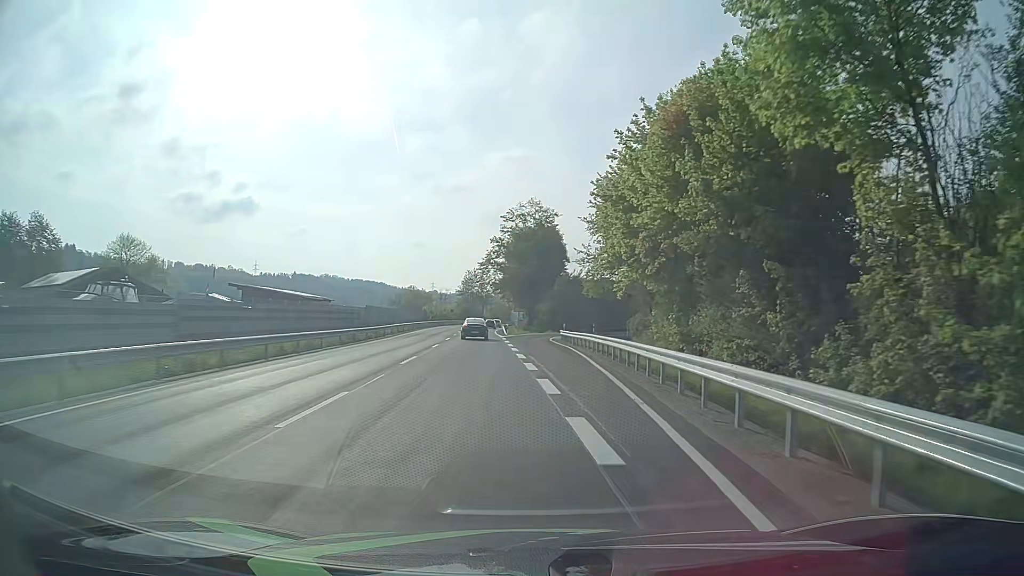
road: primary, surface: asphalt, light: Day
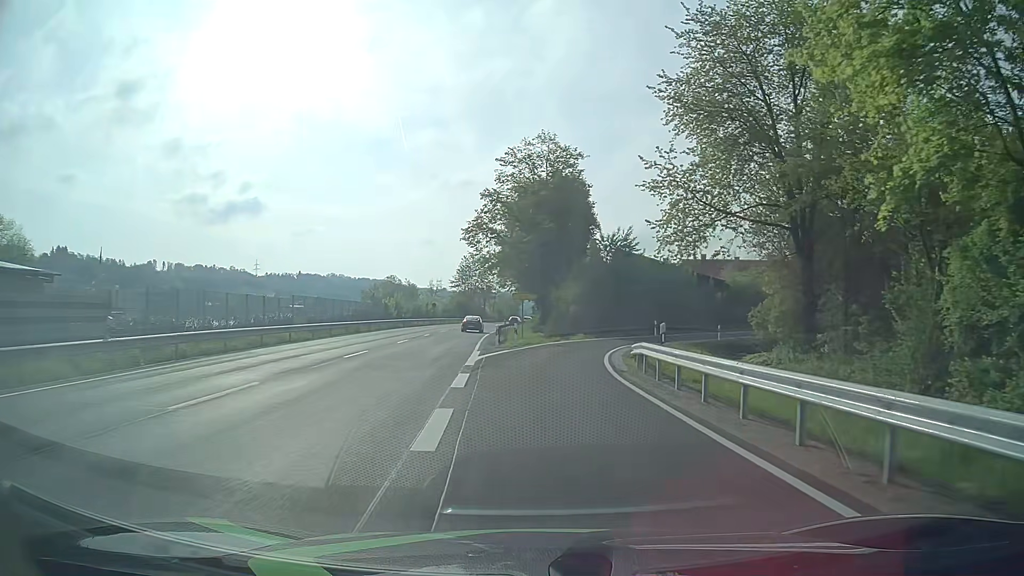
(-0.3, +35.0) m; -1°
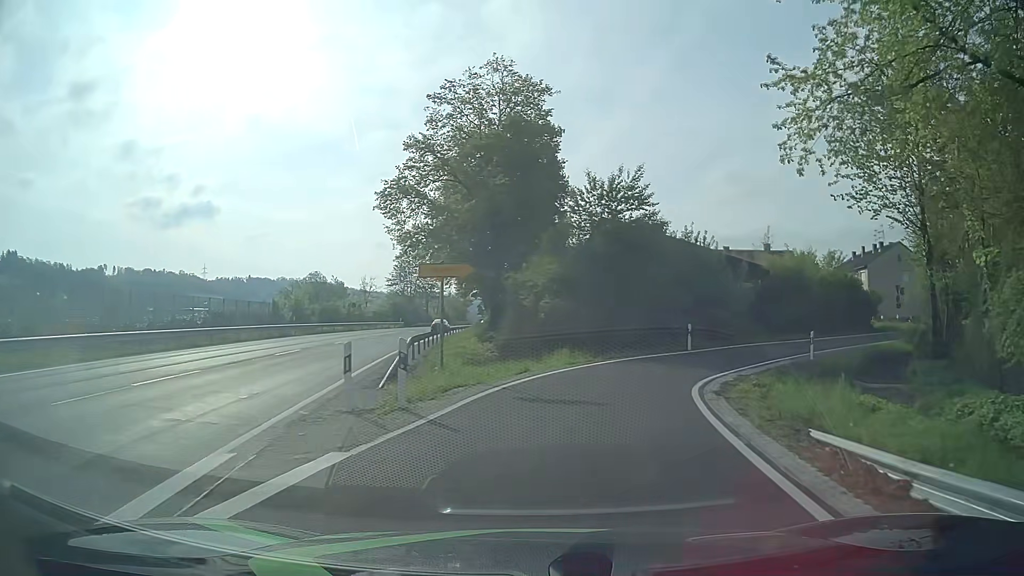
(+0.2, +20.5) m; +3°
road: residential
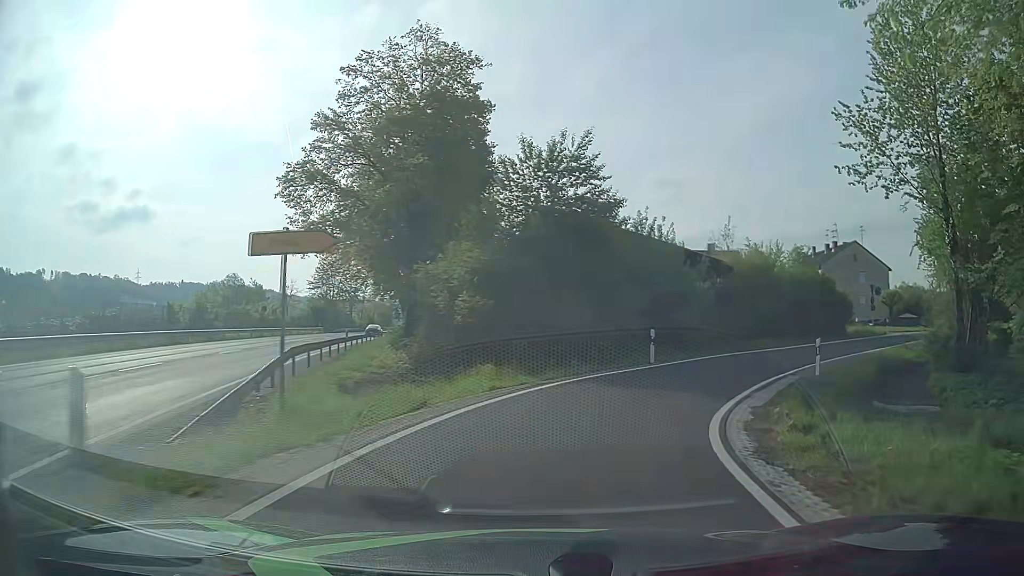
(+0.3, +6.2) m; +6°
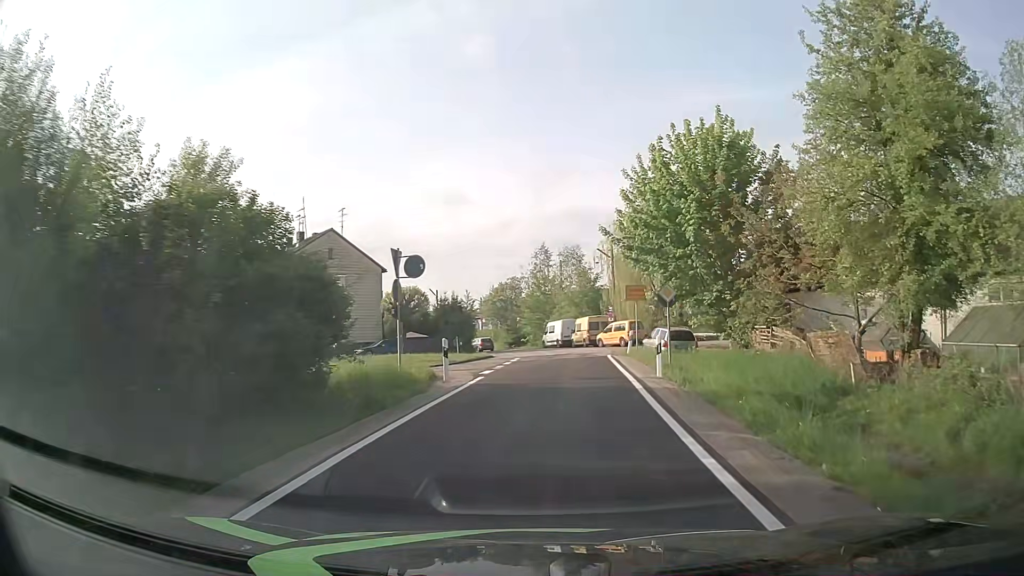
(+11.8, +27.2) m; +46°
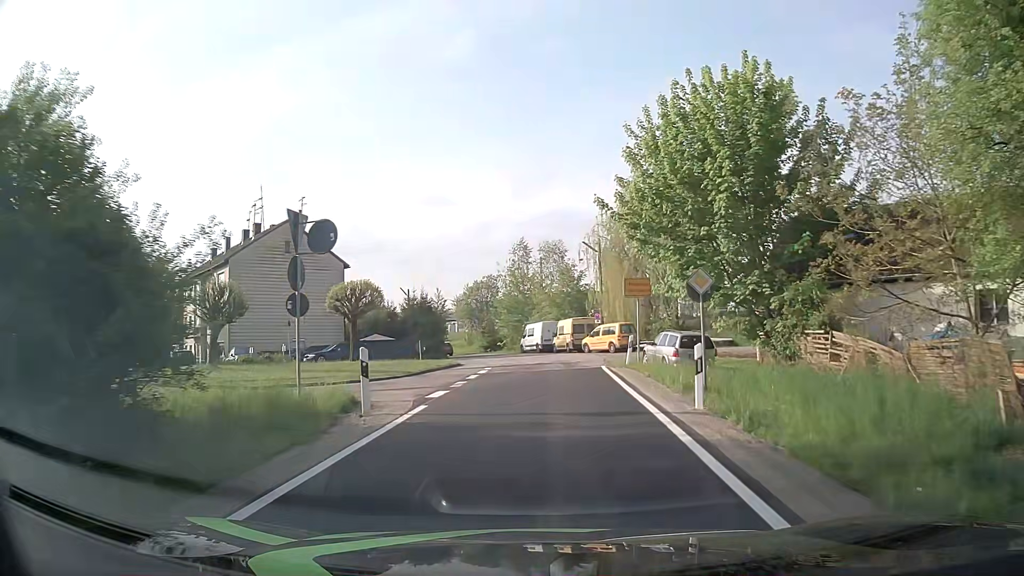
(+0.1, +6.1) m; +2°
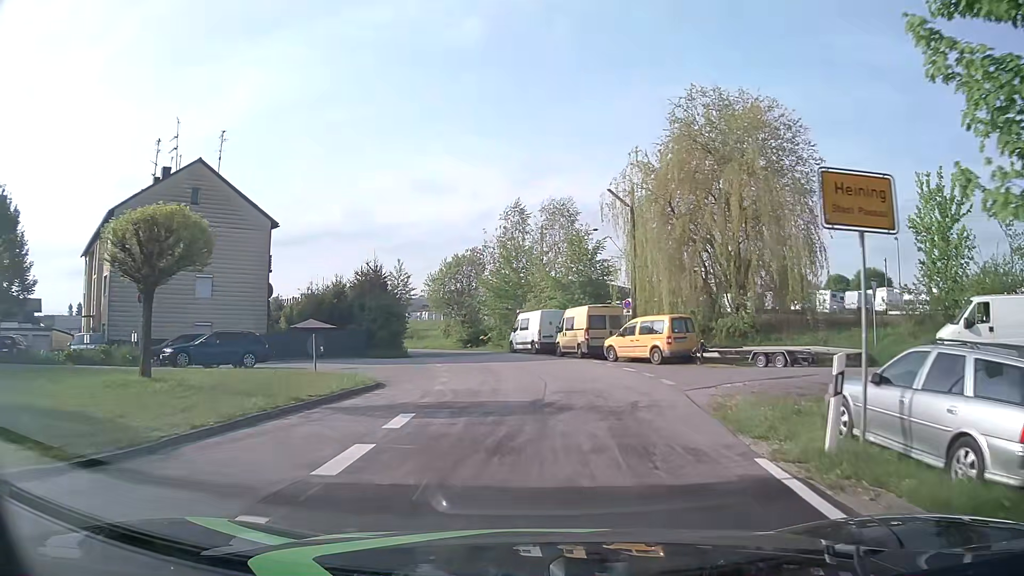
(+0.1, +16.3) m; +1°
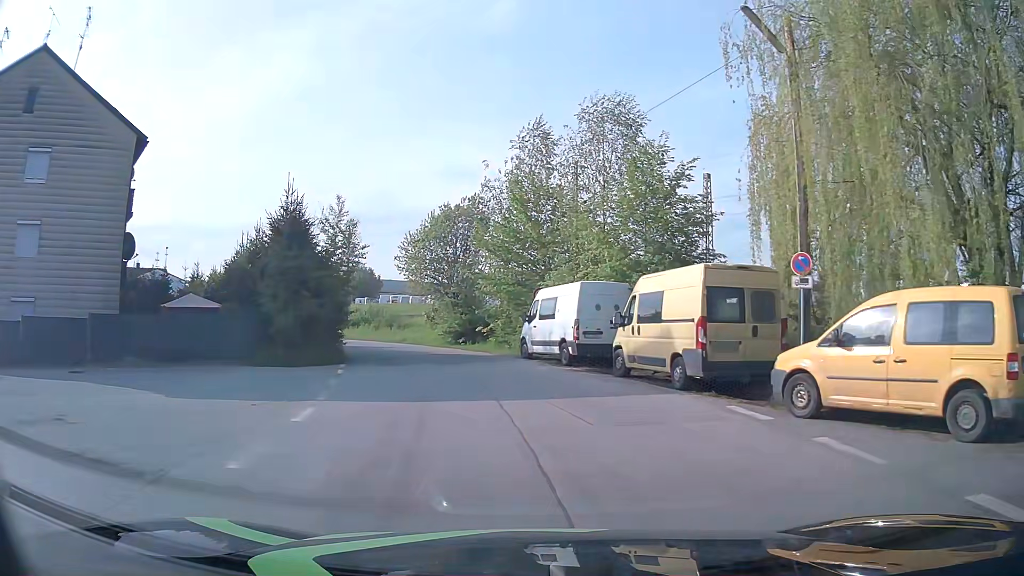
(-0.2, +18.0) m; -1°
(0, +10) (-2, +20) (-4, +30) (-9, +39) (-16, +45) (-24, +51) (-33, +56) (-41, +62) (-50, +67) (-58, +72) m
